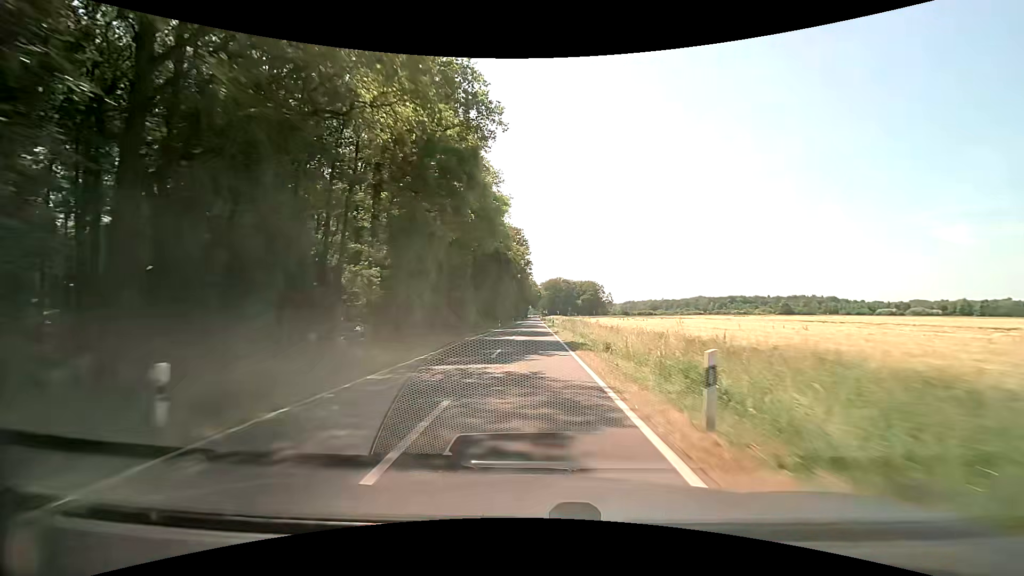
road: secondary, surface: asphalt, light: Day
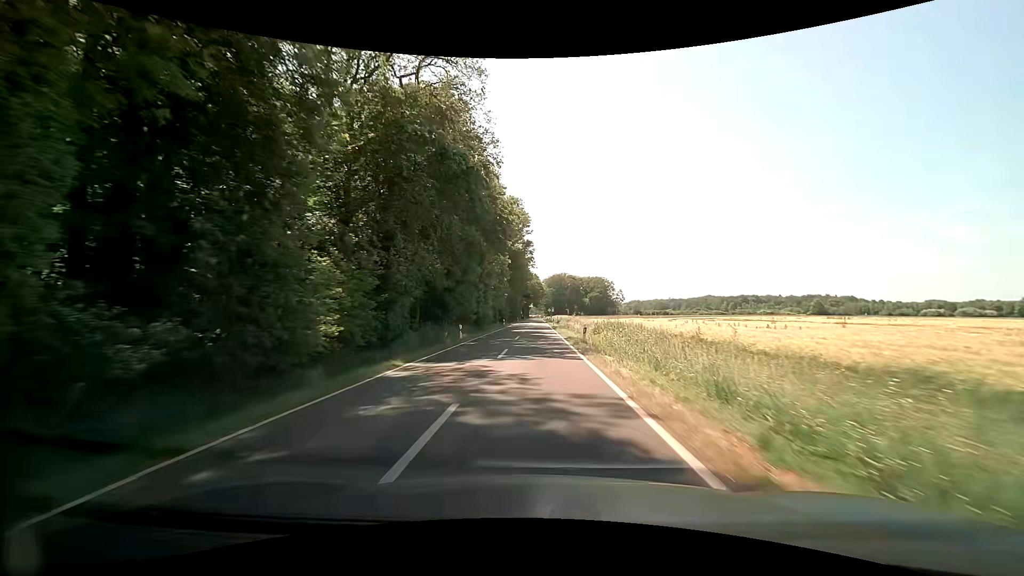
(0.0, +36.5) m; 0°
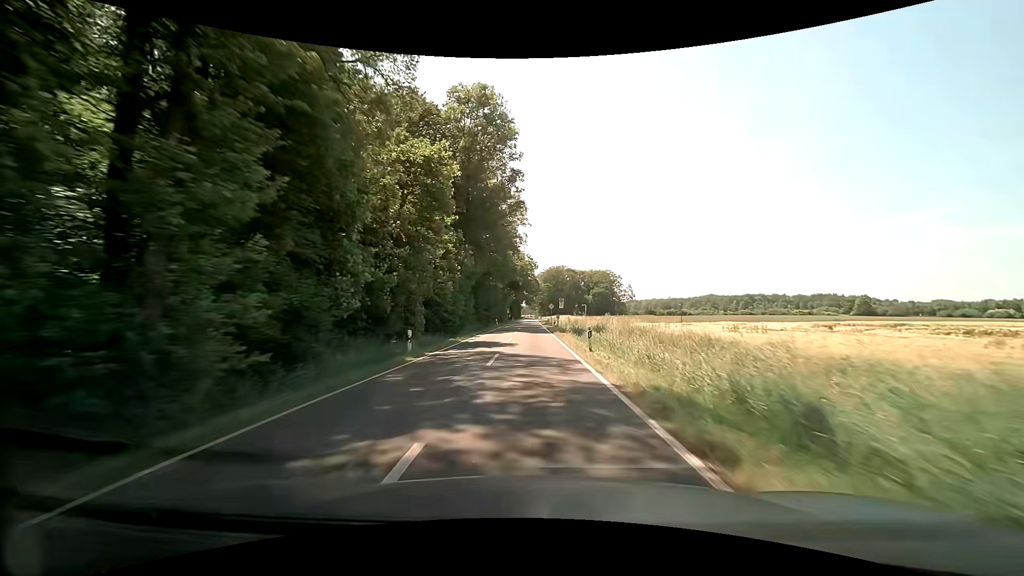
(0.0, +50.5) m; +1°
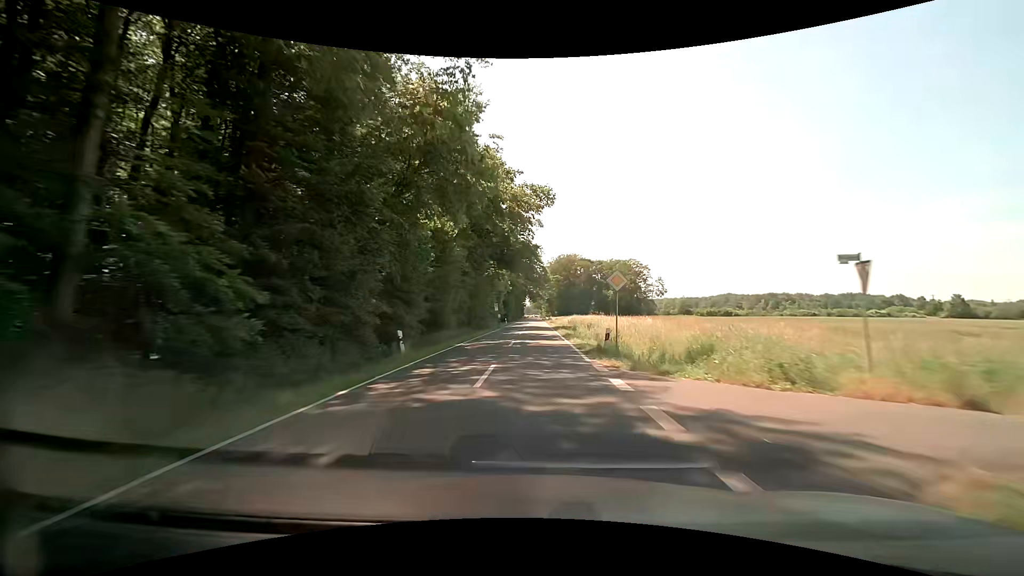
(-0.4, +52.3) m; 0°
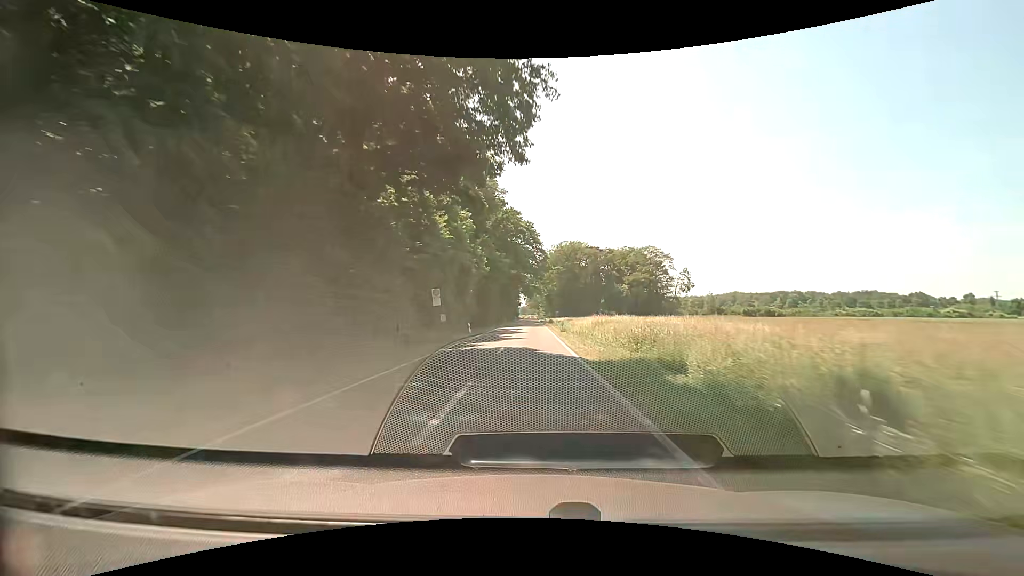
(+0.1, +40.1) m; 0°
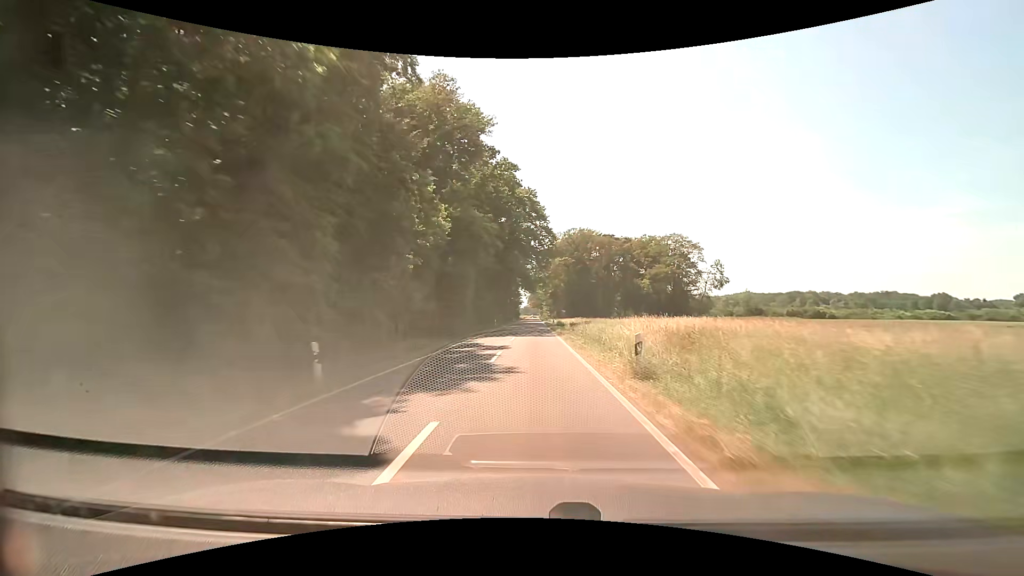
(-0.1, +27.1) m; 0°
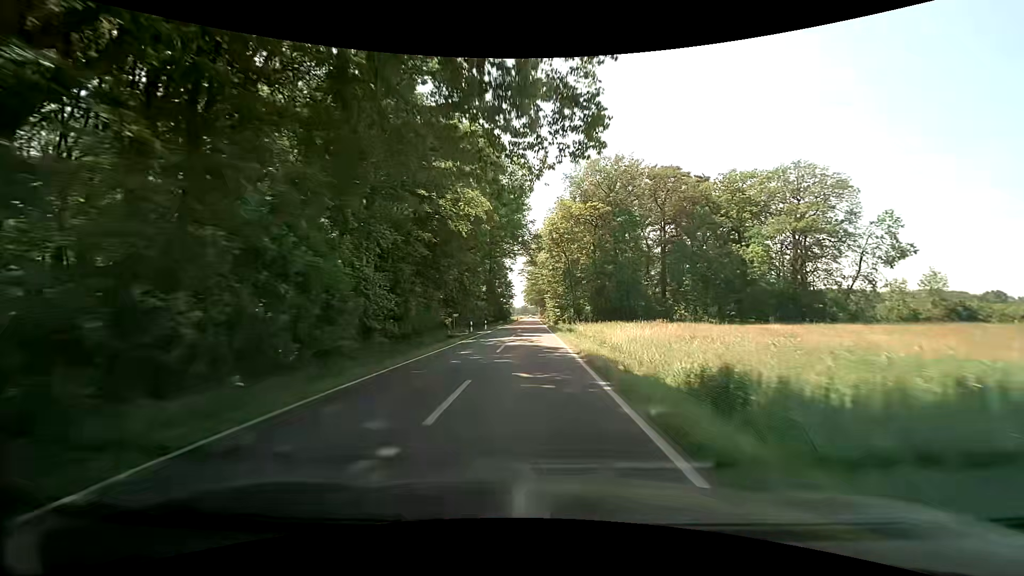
(0.0, +68.2) m; 0°
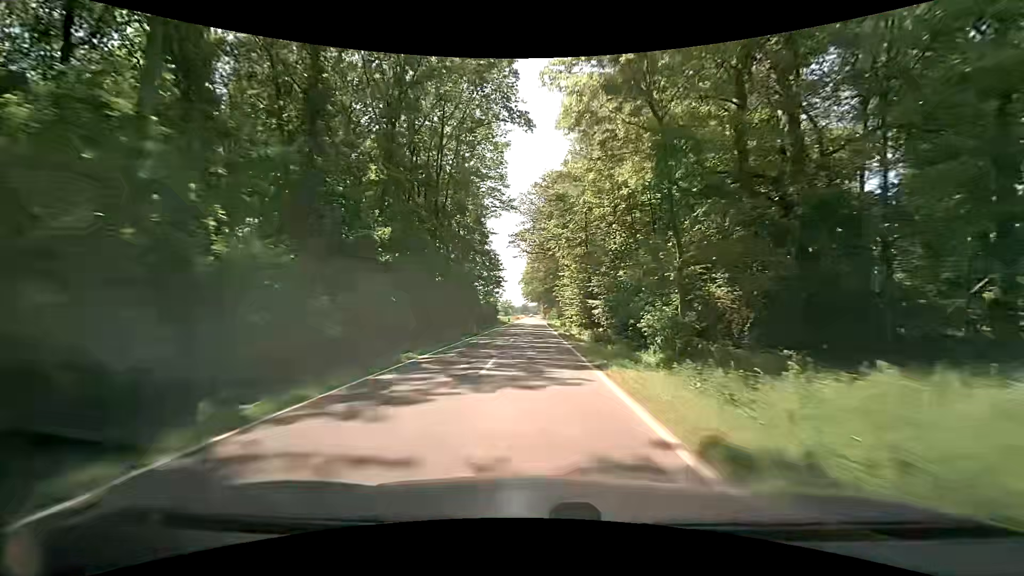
(-0.2, +55.0) m; 0°
(0, +10) (0, +20) (0, +30) (0, +40) (0, +50) (0, +60) (0, +70) (0, +80) (0, +90) (0, +100) m
